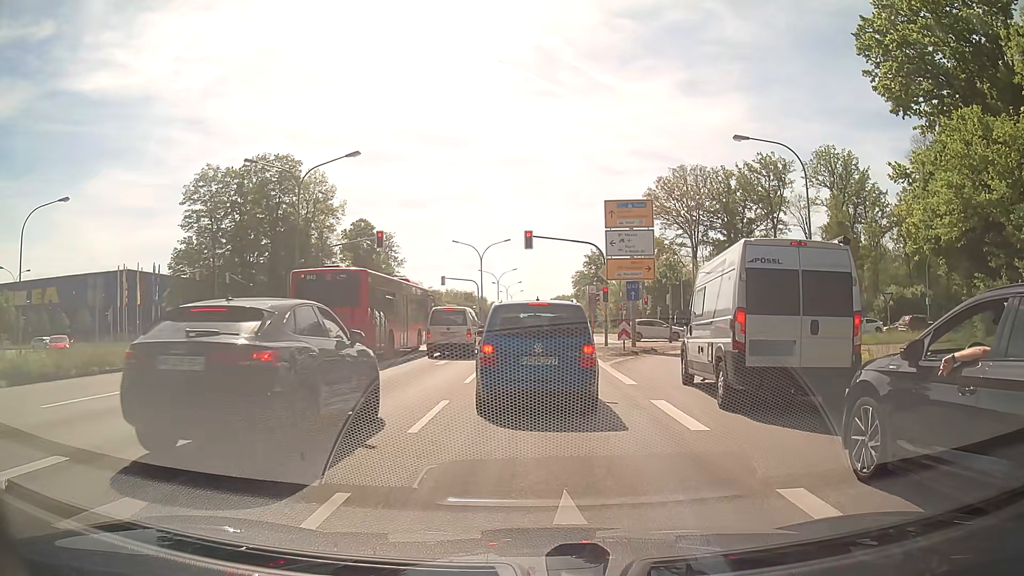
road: primary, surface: asphalt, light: Day
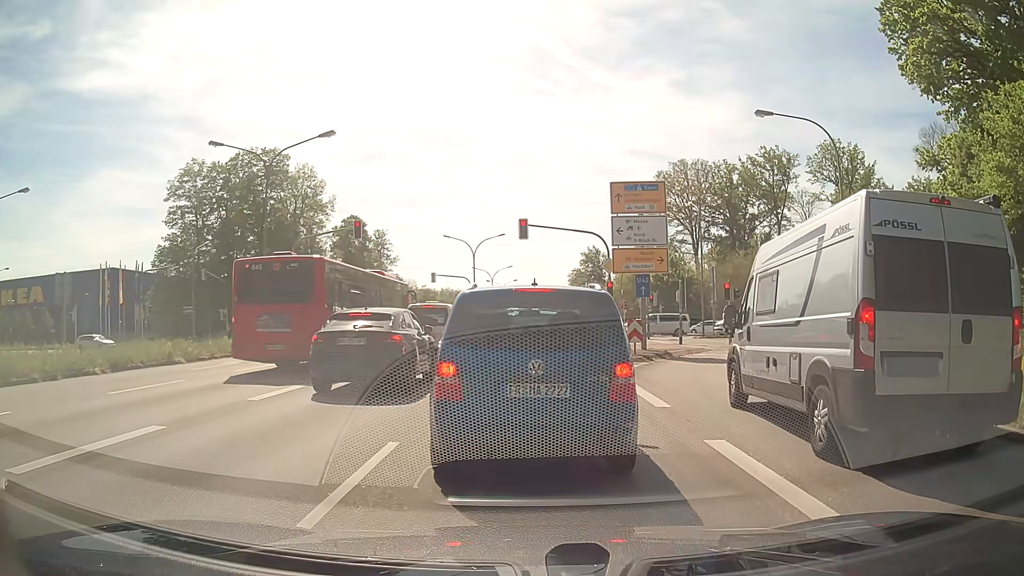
(+0.1, +3.9) m; -1°
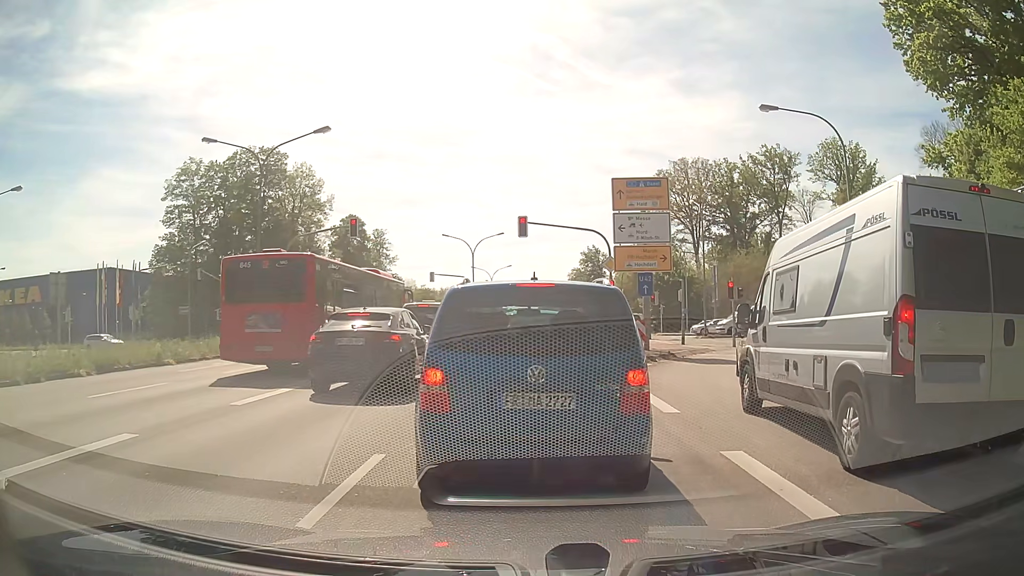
(0.0, +0.6) m; 0°
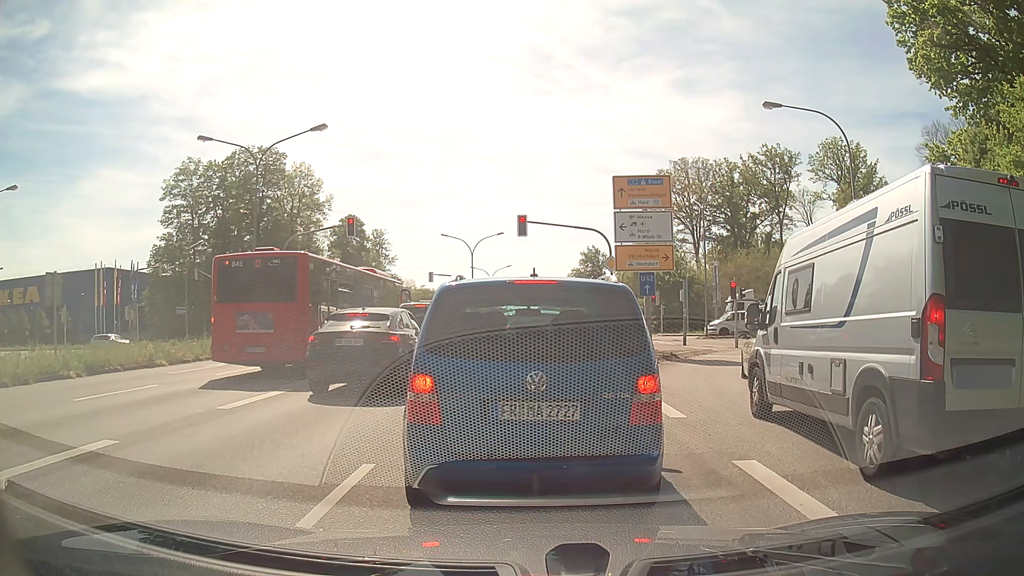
(0.0, +0.5) m; 0°
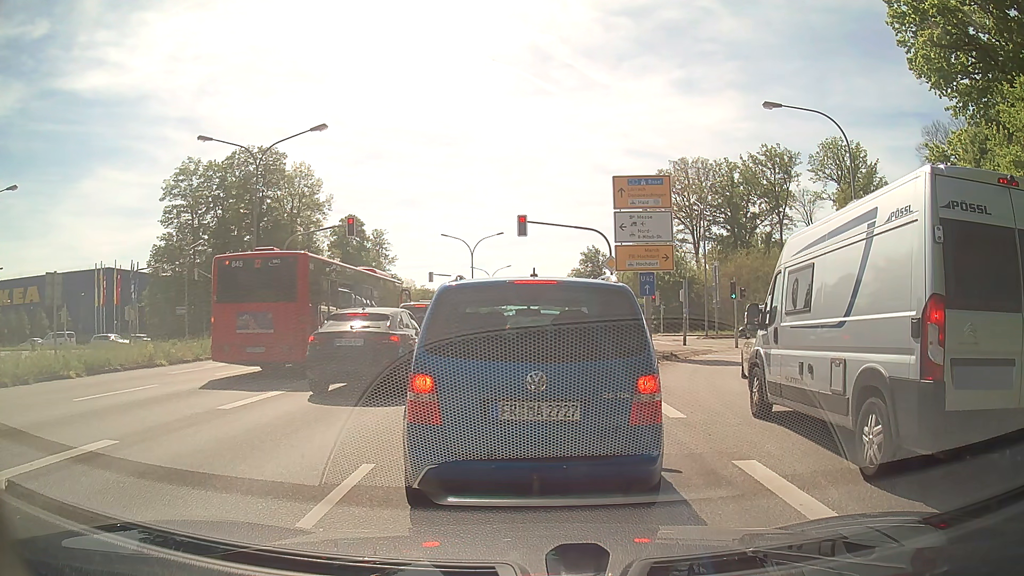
(0.0, 0.0) m; 0°
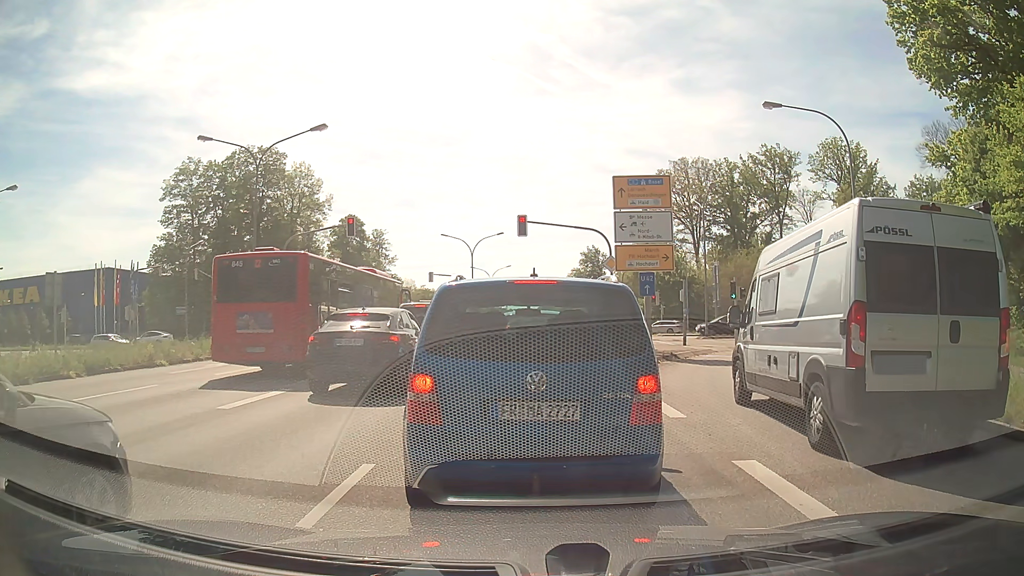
(0.0, 0.0) m; 0°
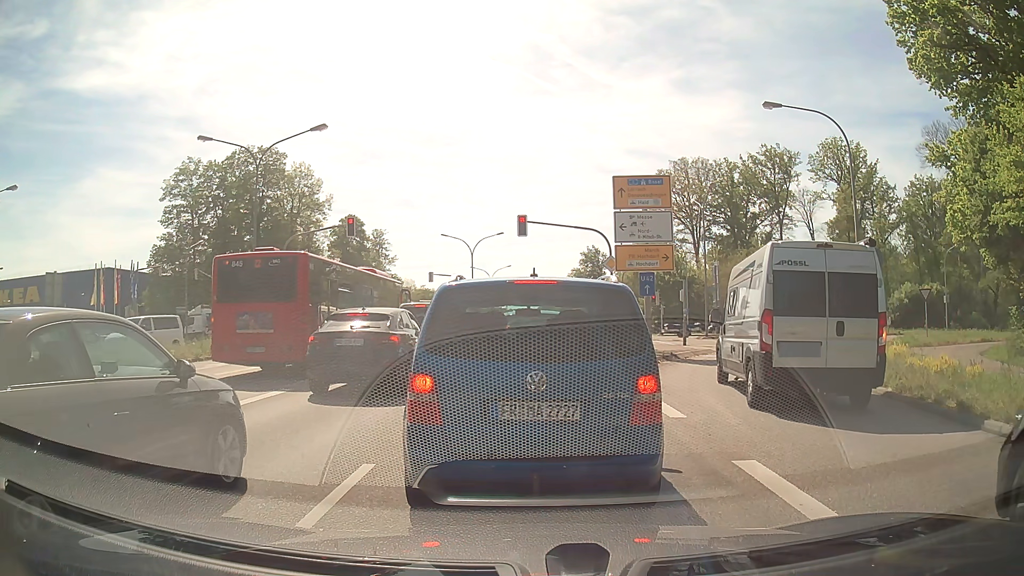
(0.0, 0.0) m; 0°
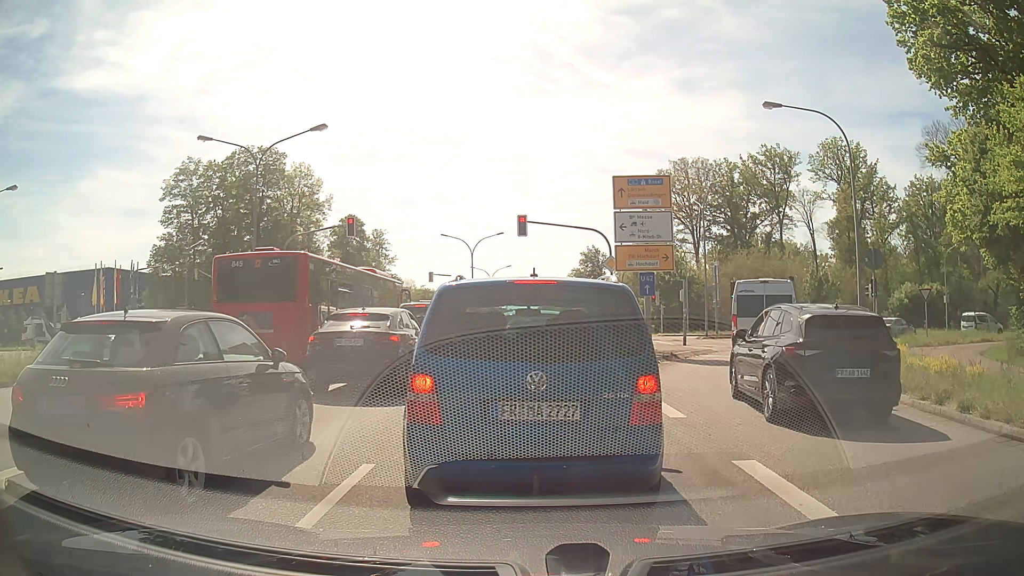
(0.0, 0.0) m; 0°
(0, +10) (+1, +20) (+1, +30) (+2, +40) (+2, +50) (+3, +60) (+3, +70) (+3, +80) (+4, +90) (+4, +100) m
